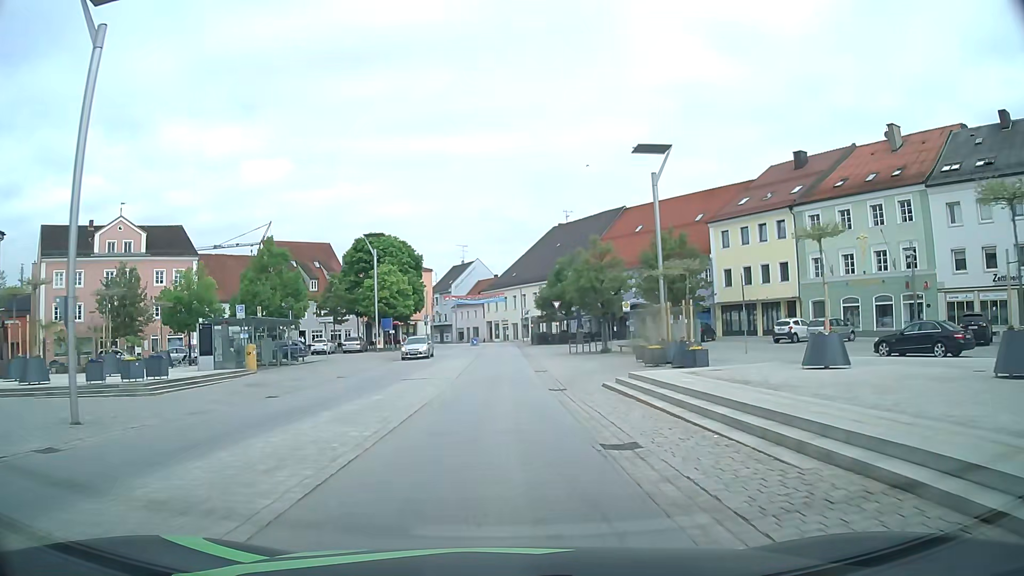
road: primary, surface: asphalt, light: Day
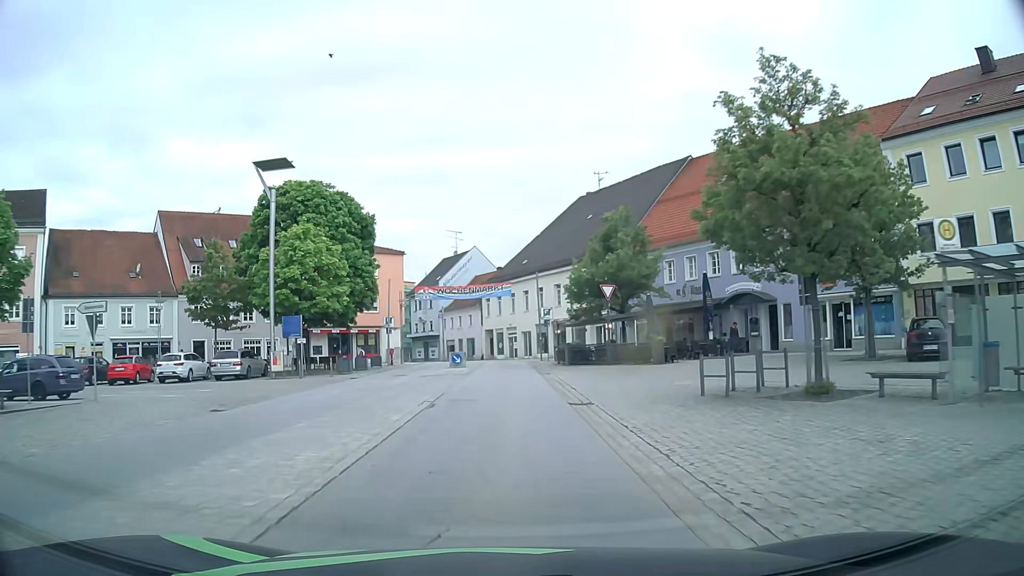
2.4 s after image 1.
(-0.1, +28.6) m; 0°
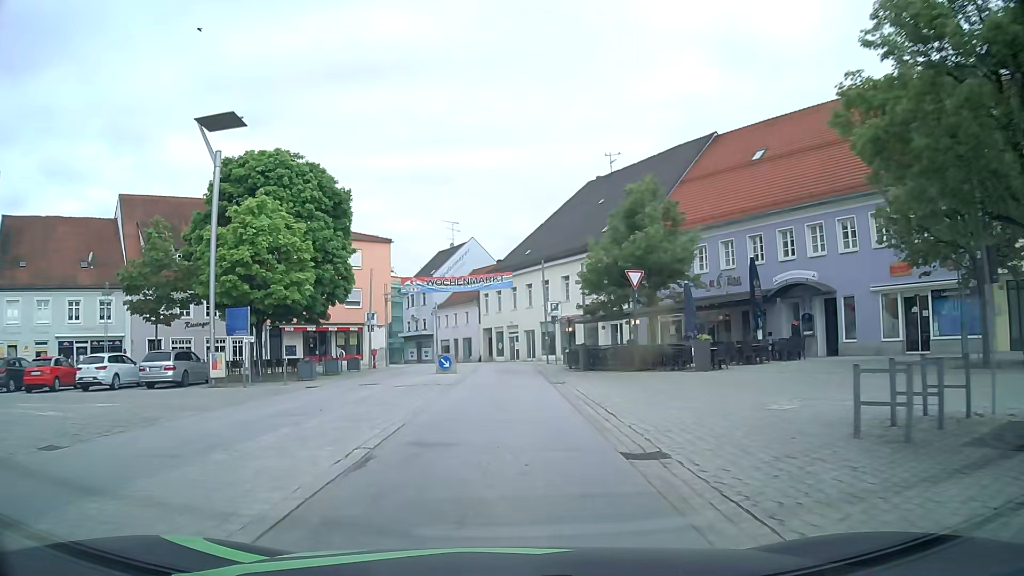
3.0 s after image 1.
(0.0, +6.9) m; 0°
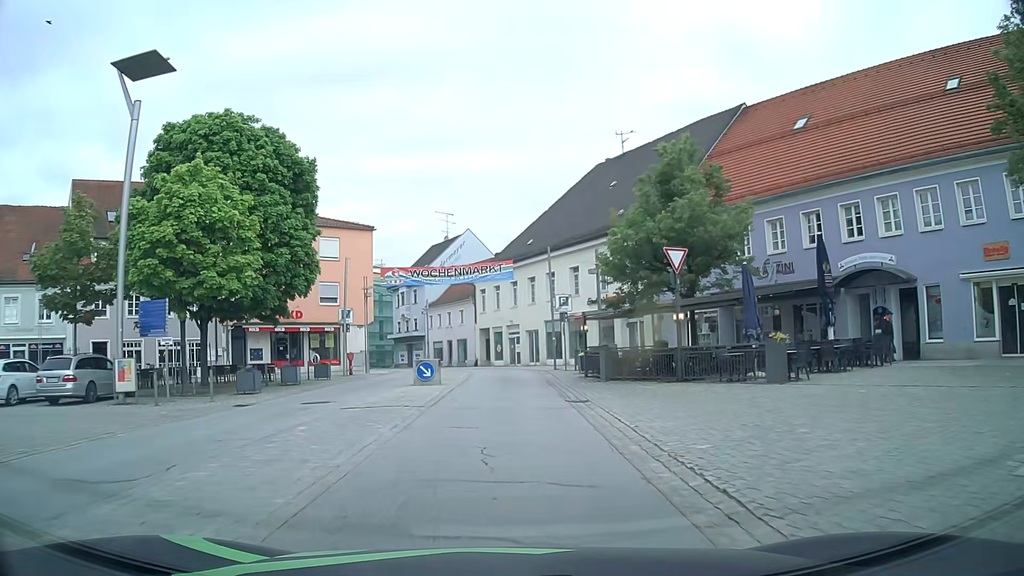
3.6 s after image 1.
(0.0, +6.7) m; 0°
